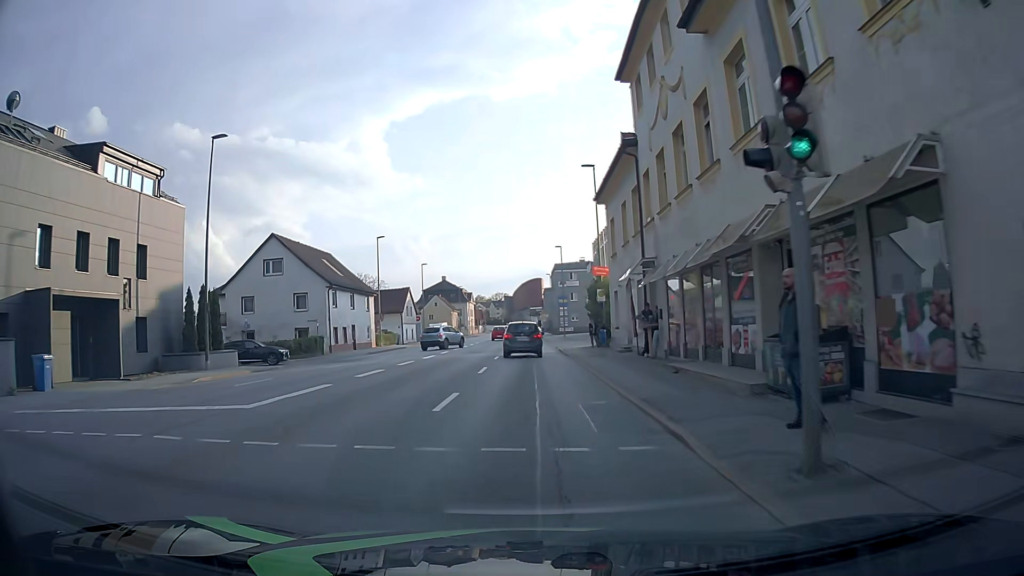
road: tertiary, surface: asphalt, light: Day
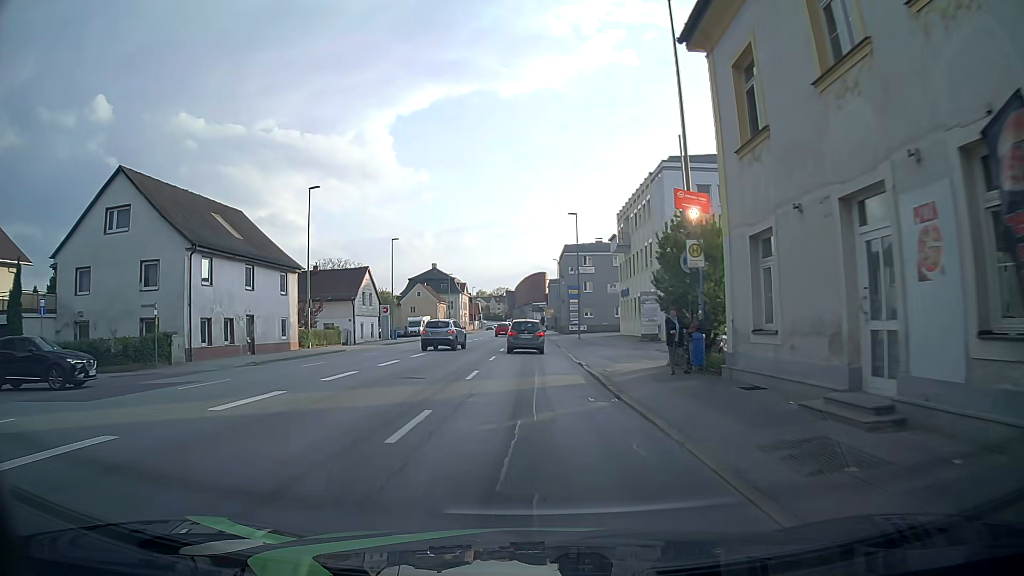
(+0.2, +21.2) m; +1°
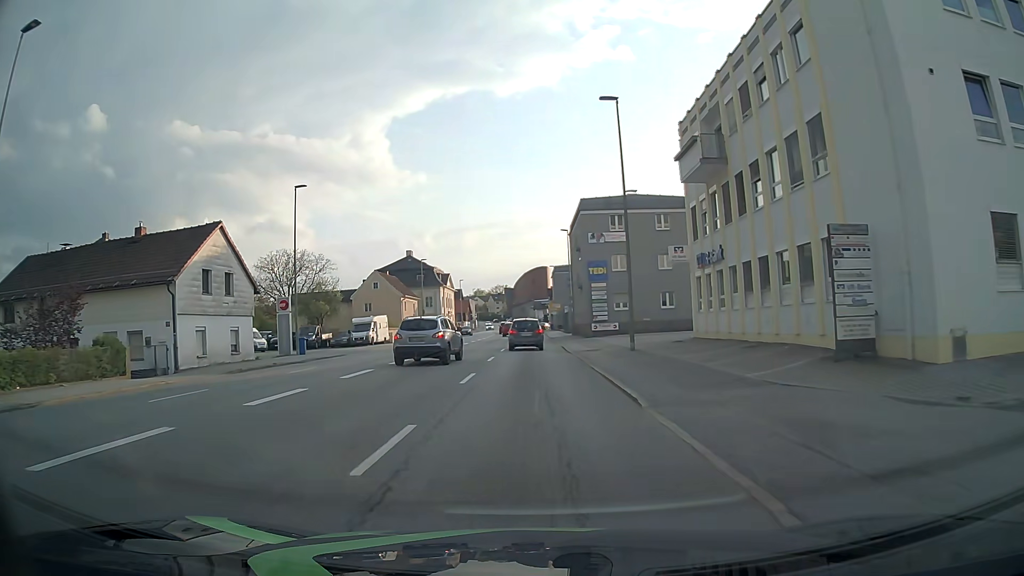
(-0.2, +28.7) m; -1°
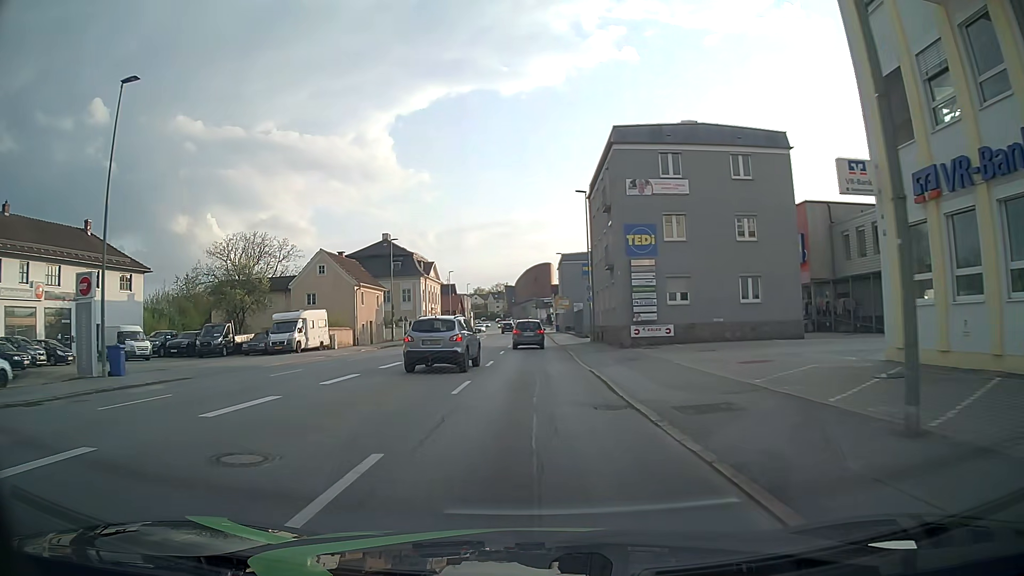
(0.0, +19.7) m; 0°
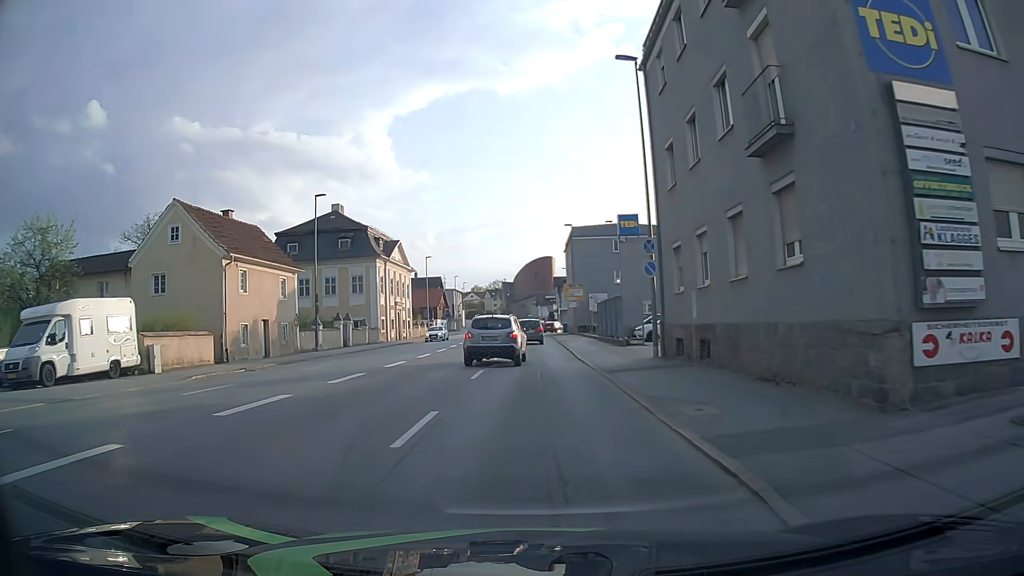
(-0.1, +23.8) m; 0°
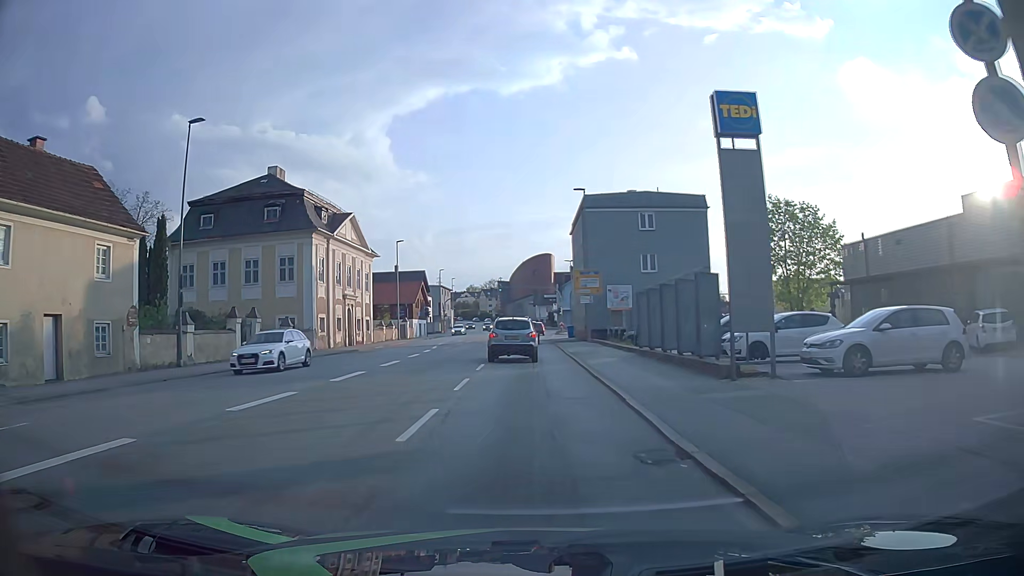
(0.0, +17.6) m; +1°
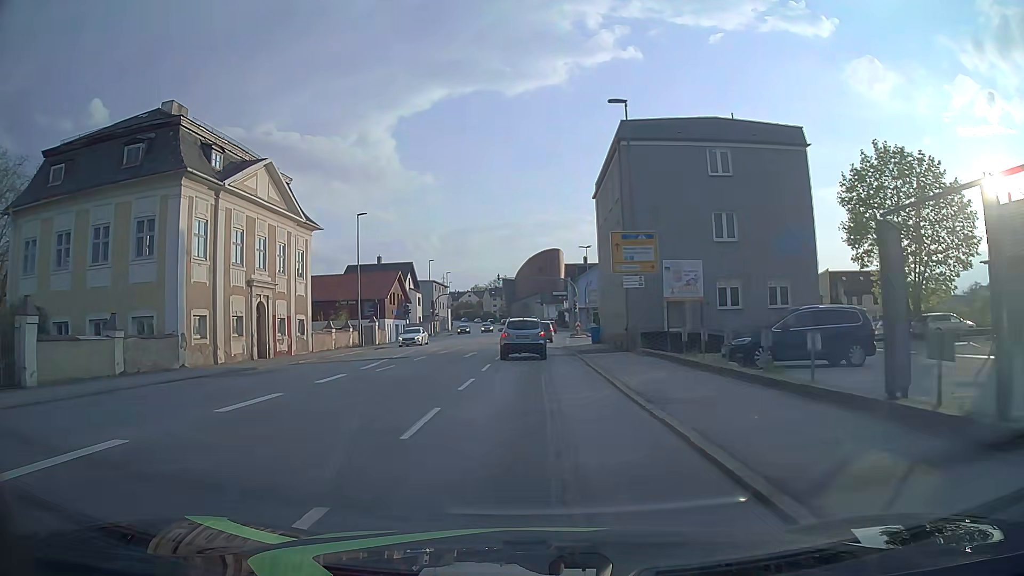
(-0.2, +18.3) m; -1°
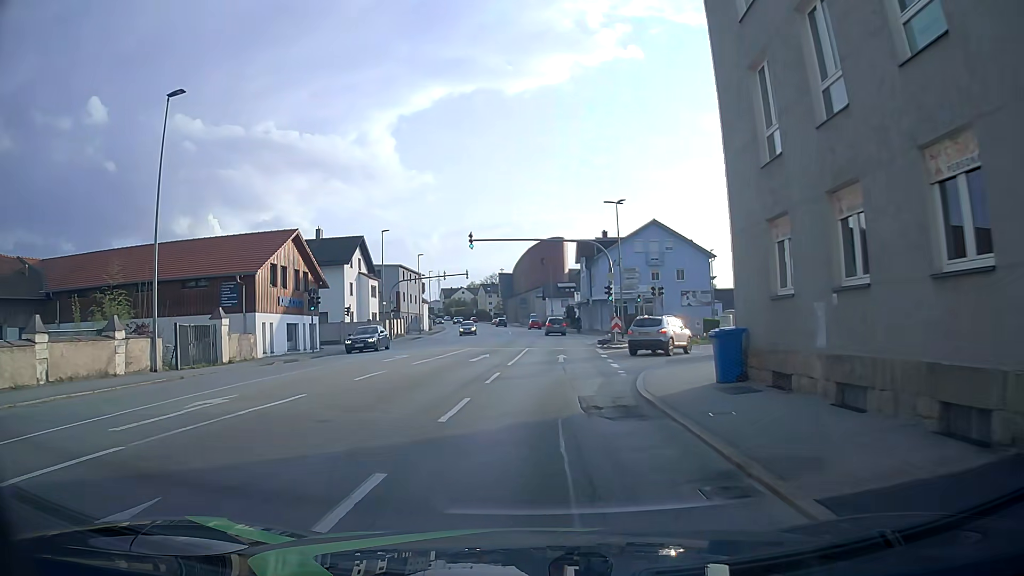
(-0.1, +29.0) m; +1°
(0, +10) (+1, +20) (+4, +29) (+10, +37) (+18, +43) (+28, +46) (+38, +48) (+48, +48) (+58, +49) (+68, +49) m
